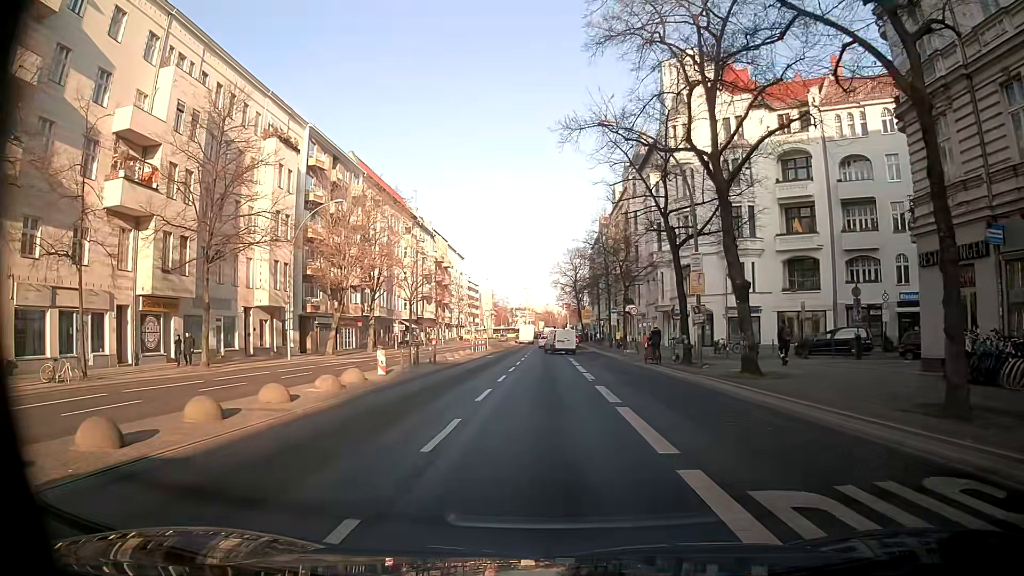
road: secondary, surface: asphalt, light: Day
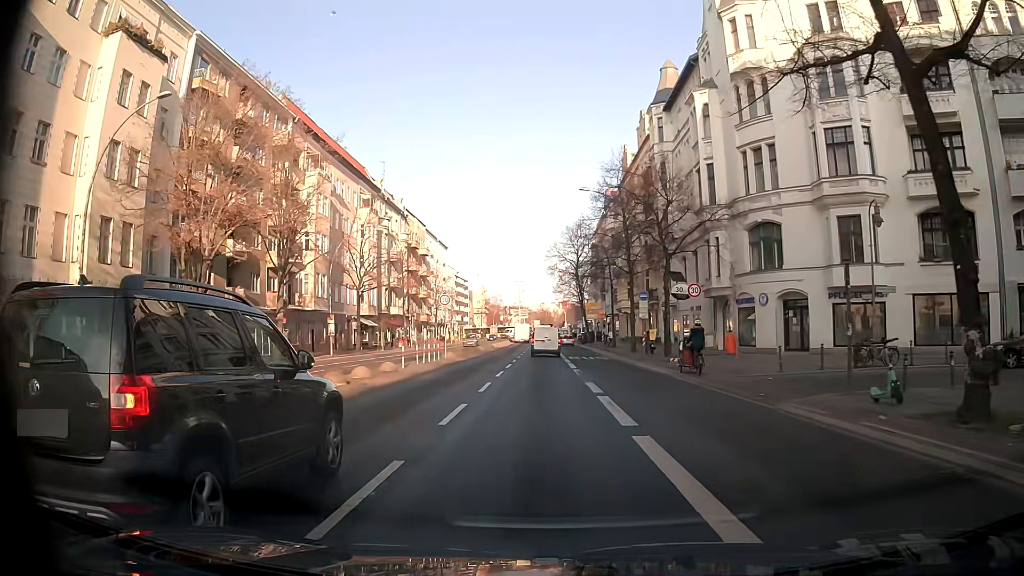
(+1.0, +21.8) m; +4°
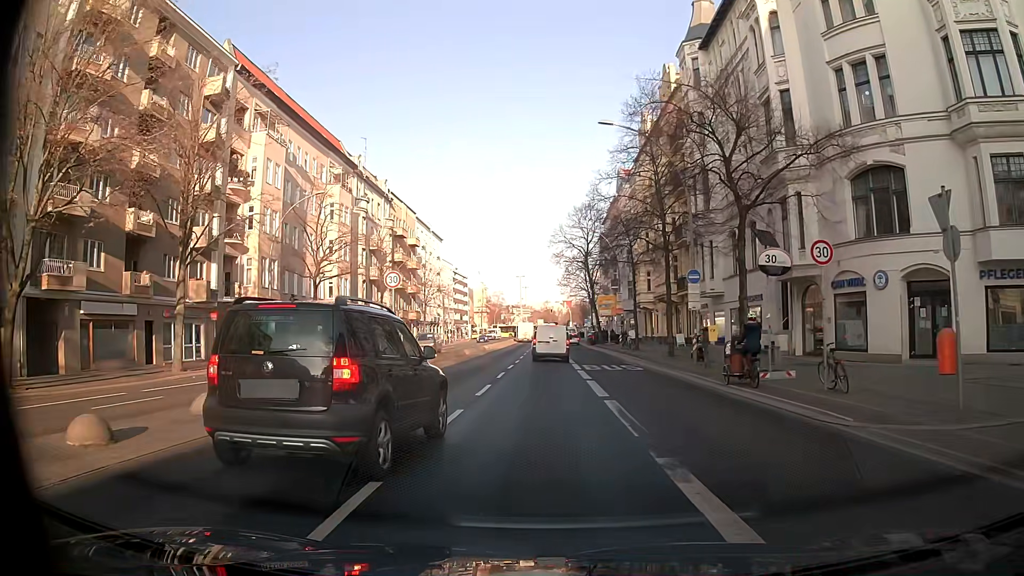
(-0.2, +13.1) m; 0°
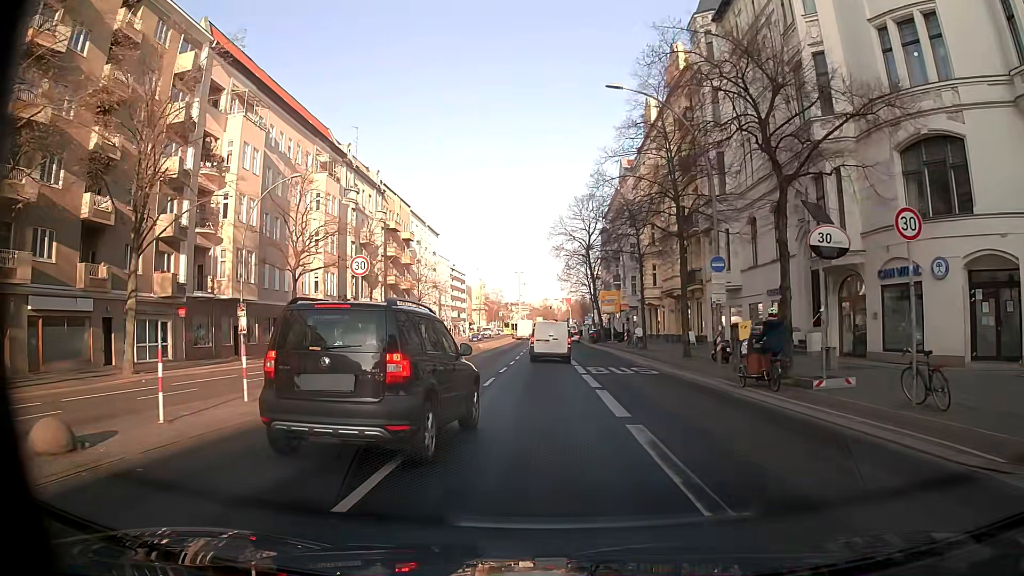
(0.0, +4.1) m; -1°
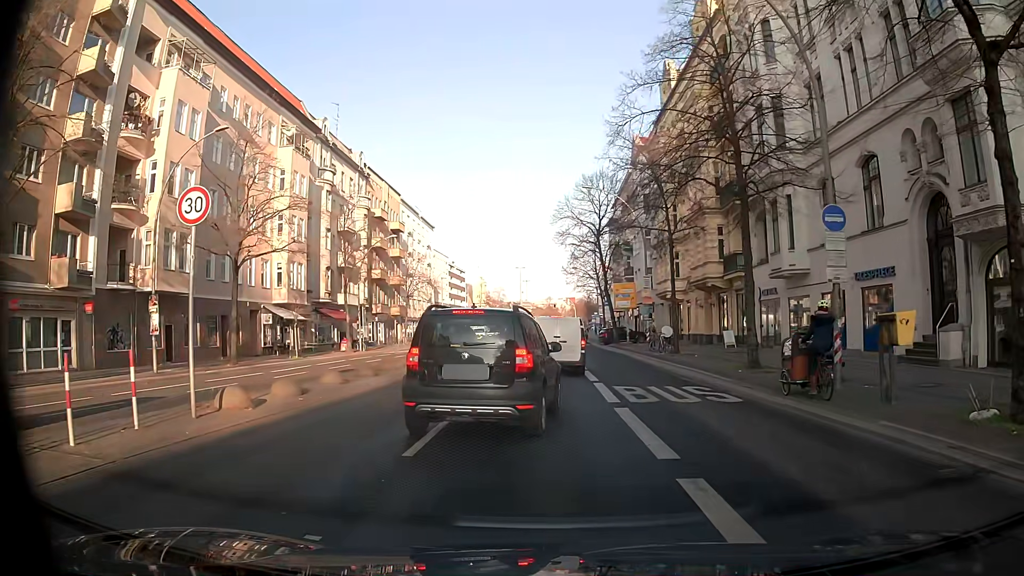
(0.0, +9.6) m; -1°
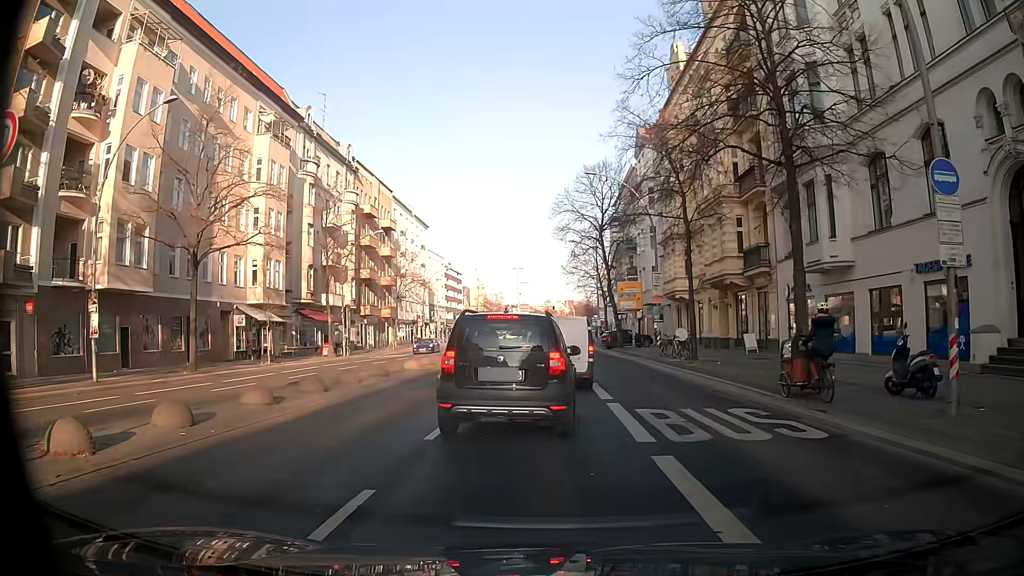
(0.0, +4.5) m; 0°
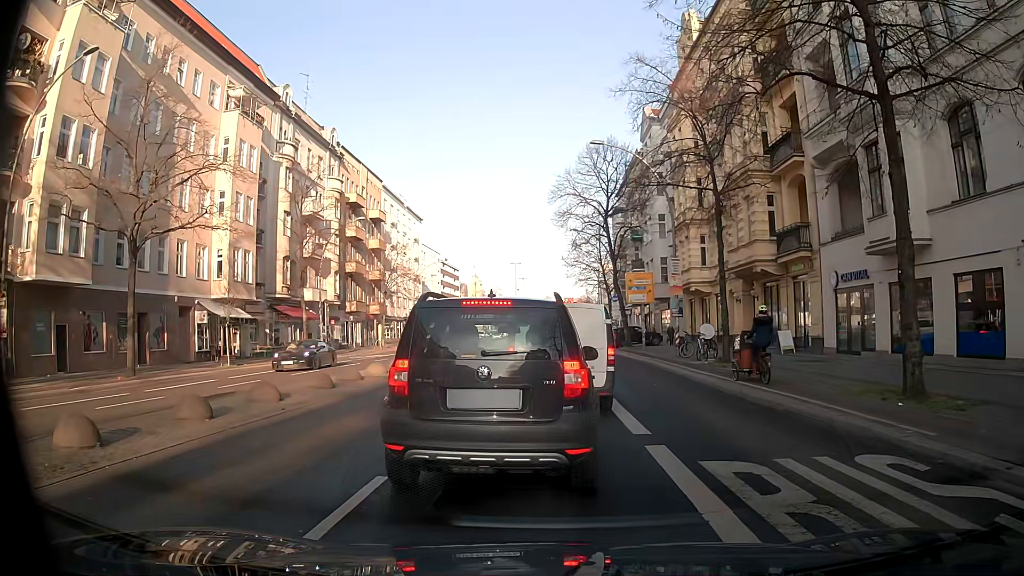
(+0.1, +5.3) m; +1°
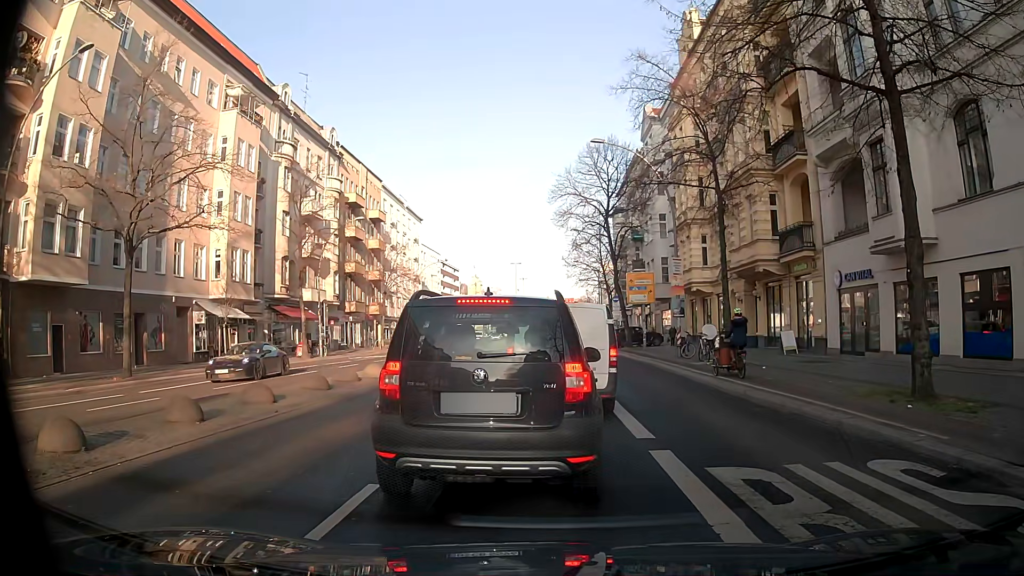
(0.0, +0.3) m; 0°
